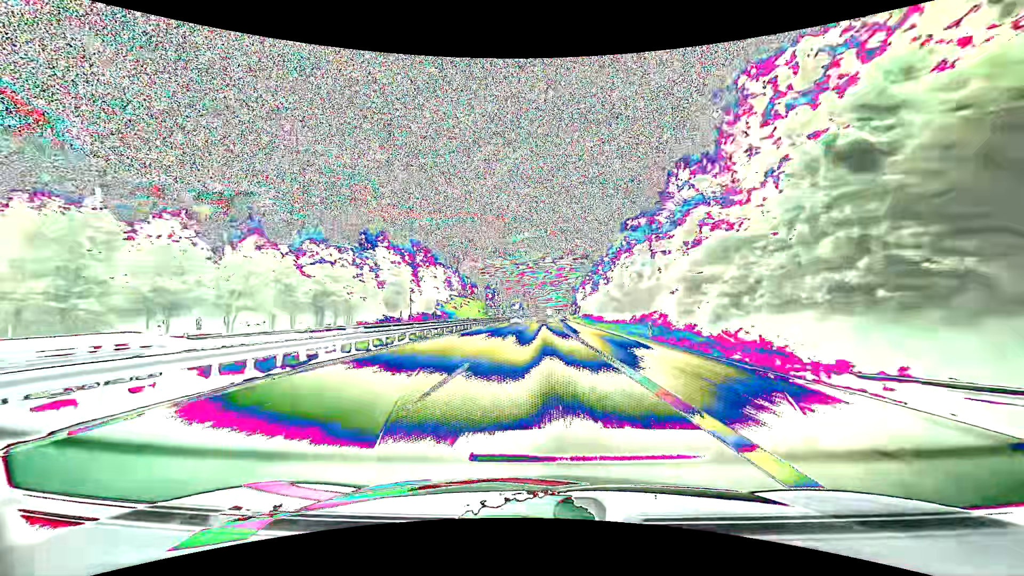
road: motorway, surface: asphalt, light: Day
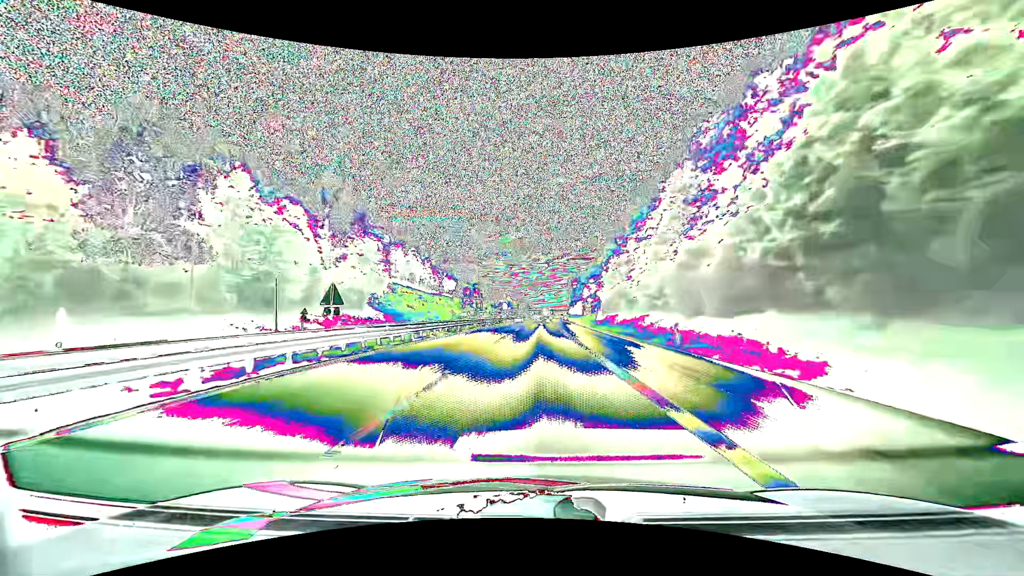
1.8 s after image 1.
(+0.4, +56.2) m; +1°
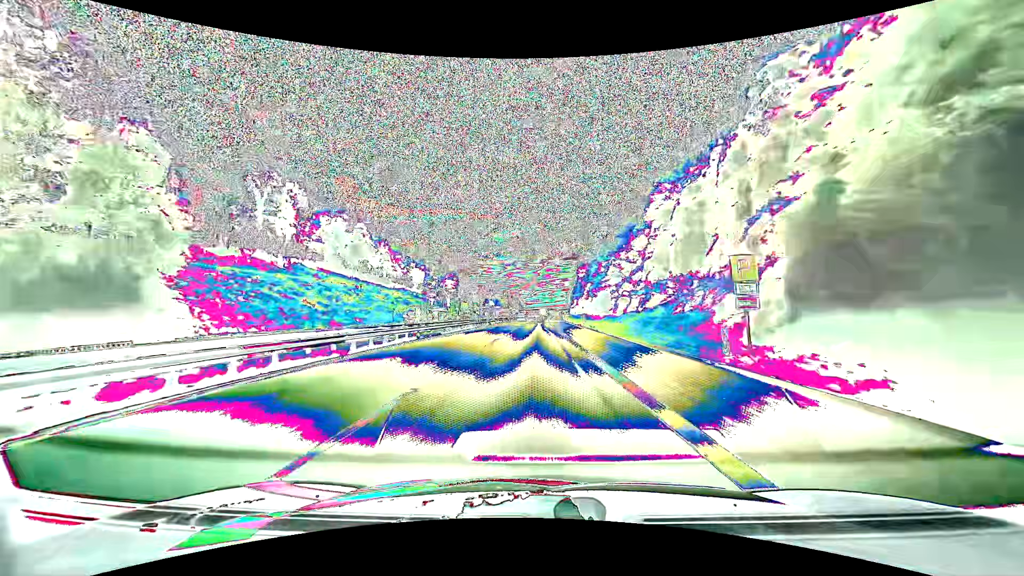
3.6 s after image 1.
(+0.4, +56.4) m; +1°
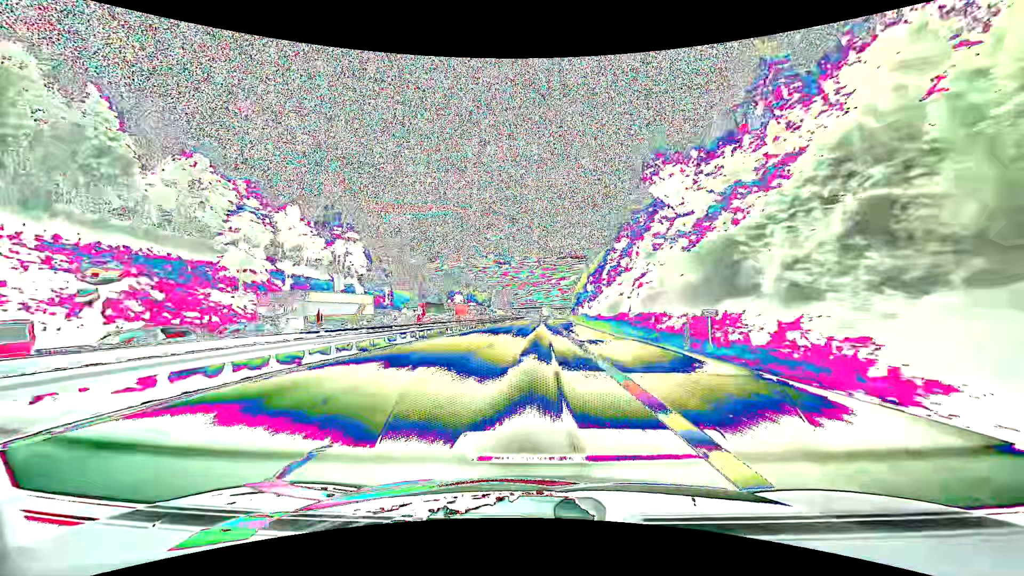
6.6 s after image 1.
(+0.6, +94.5) m; +1°
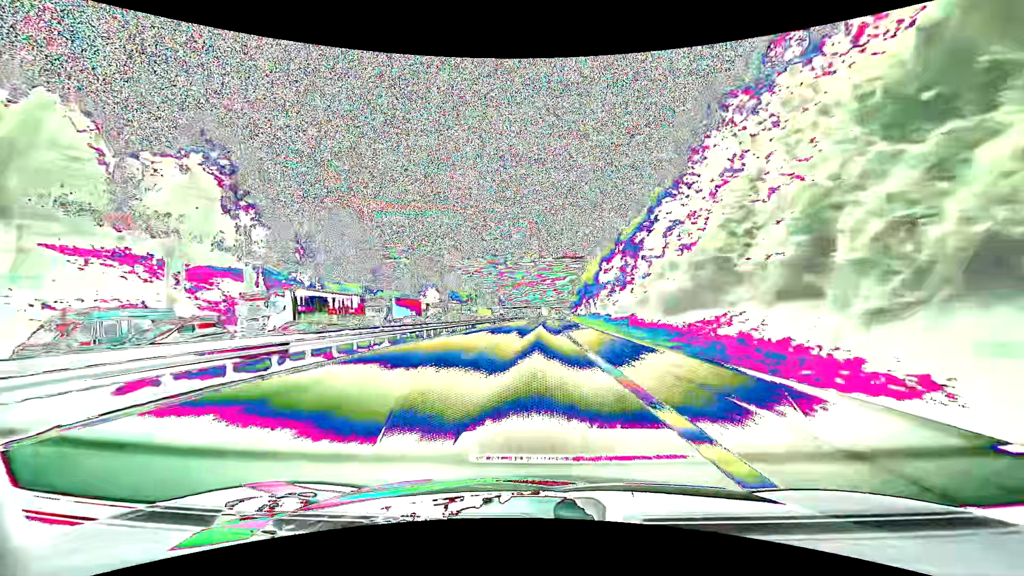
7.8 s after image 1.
(+0.2, +38.0) m; +1°
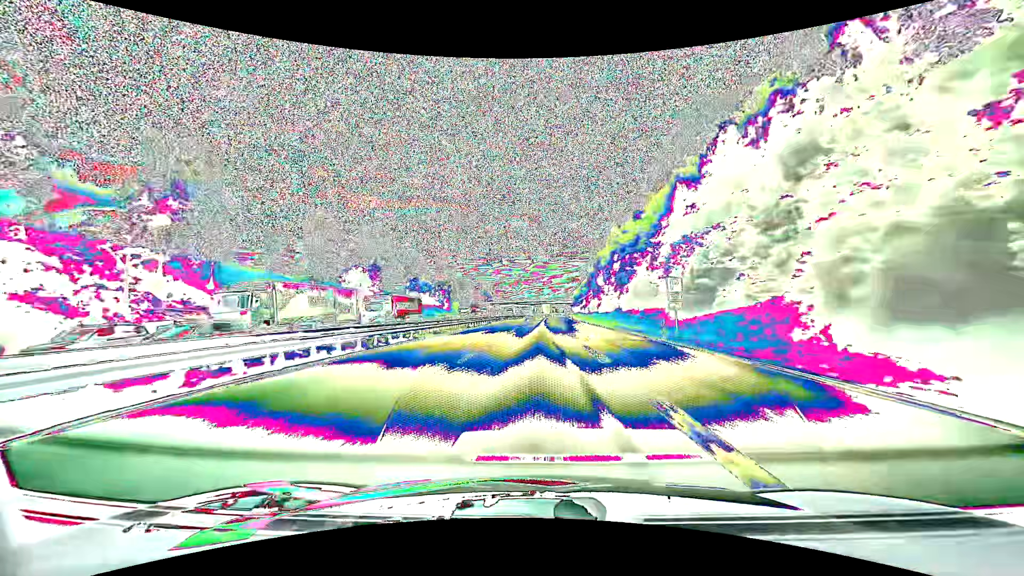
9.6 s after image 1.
(+0.2, +55.7) m; 0°
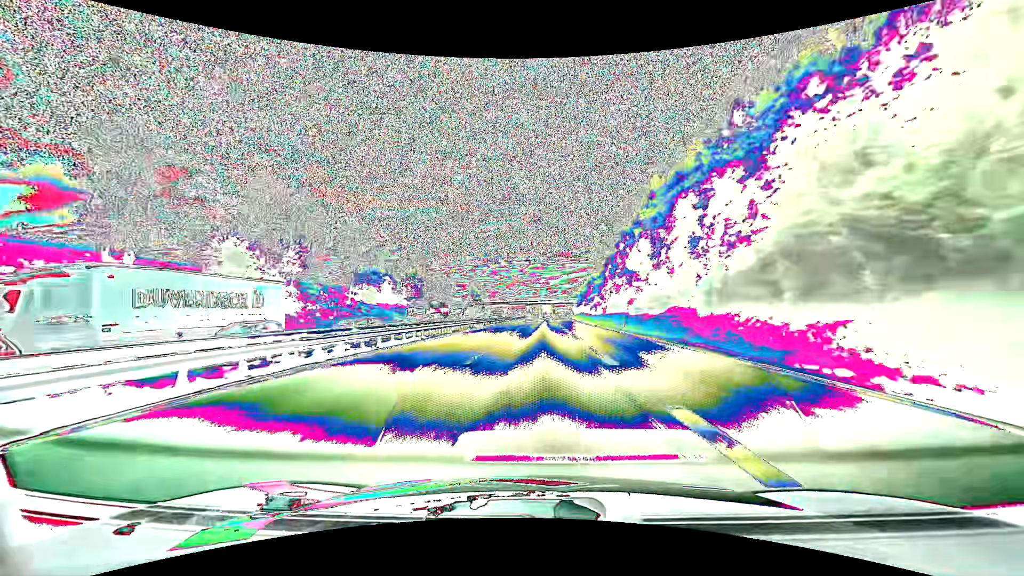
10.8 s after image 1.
(+0.1, +36.1) m; 0°
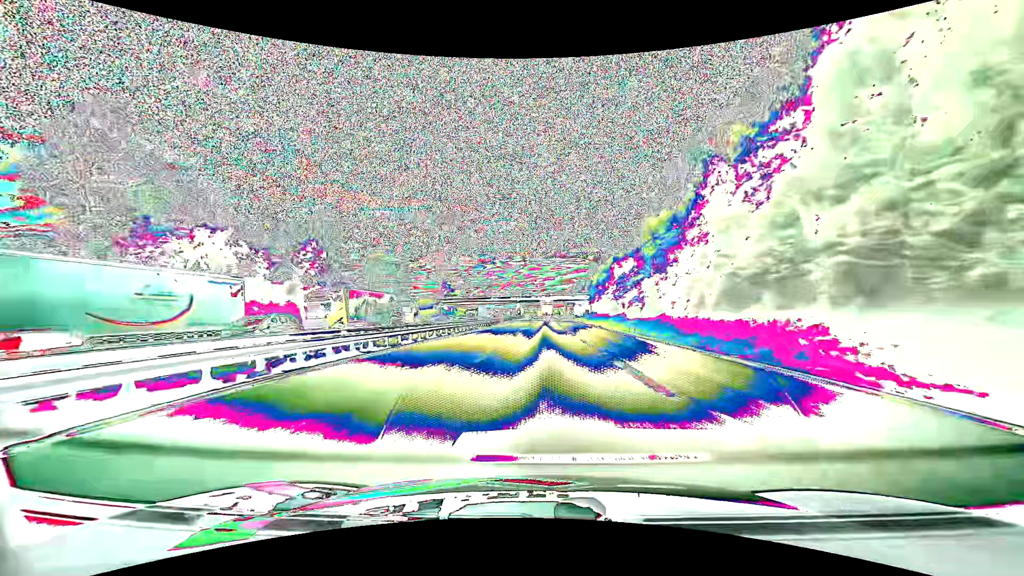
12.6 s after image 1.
(+0.3, +53.7) m; 0°
(0, +10) (0, +20) (0, +30) (0, +40) (0, +50) (+1, +60) (+1, +70) (+1, +80) (+1, +90) (+1, +100) m
